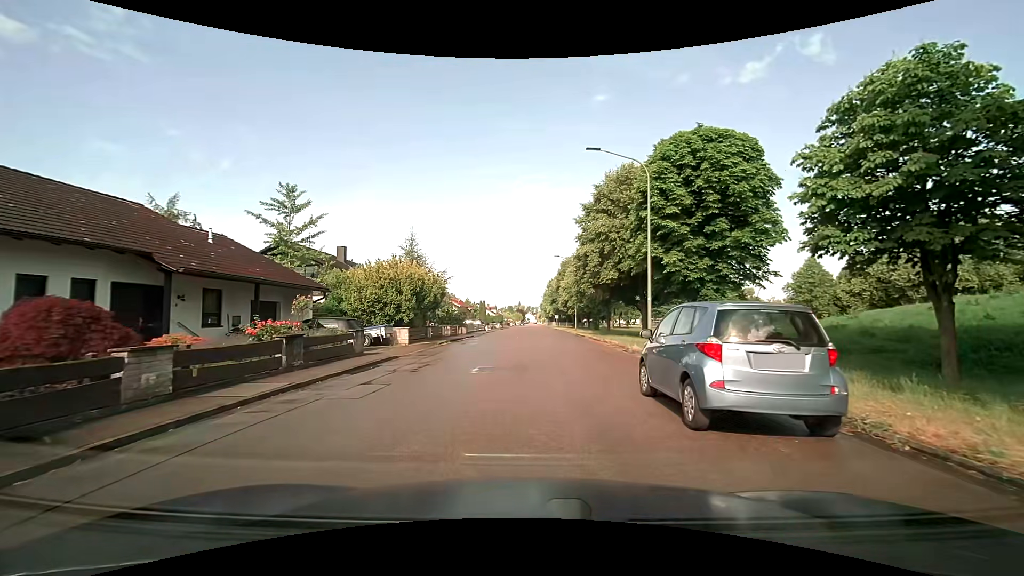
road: residential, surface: asphalt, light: Day
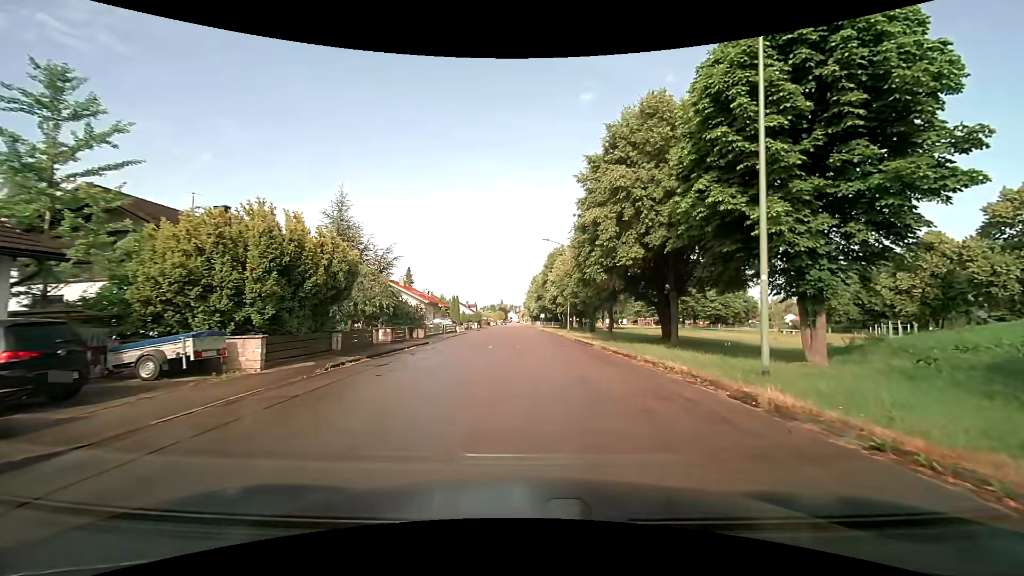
(-0.1, +13.1) m; +1°
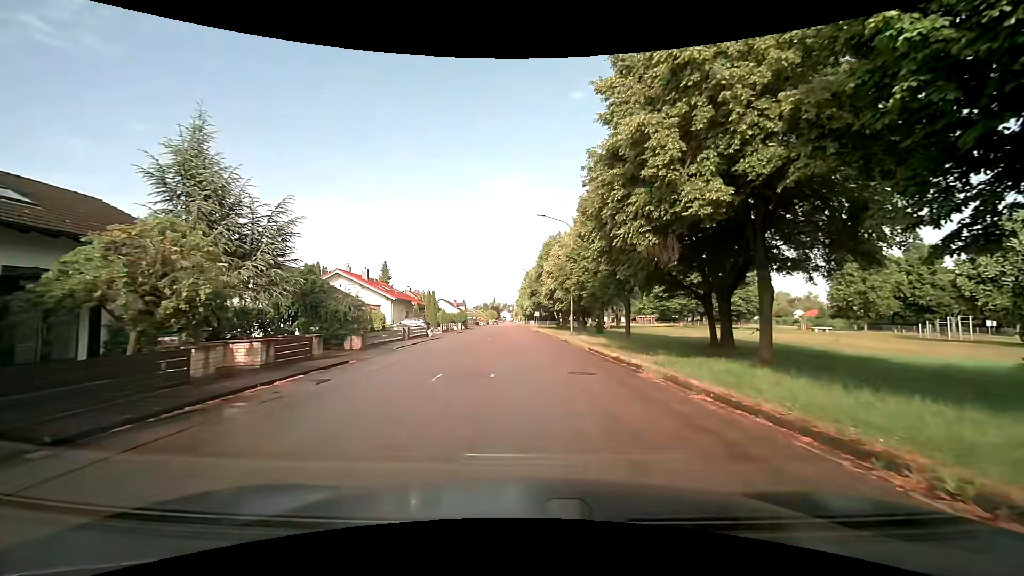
(+0.3, +12.2) m; +2°
(0, +10) (0, +20) (0, +30) (-1, +40) (-1, +50) (-2, +60) (-2, +70) (-3, +80) (-3, +90) (-4, +100) m
